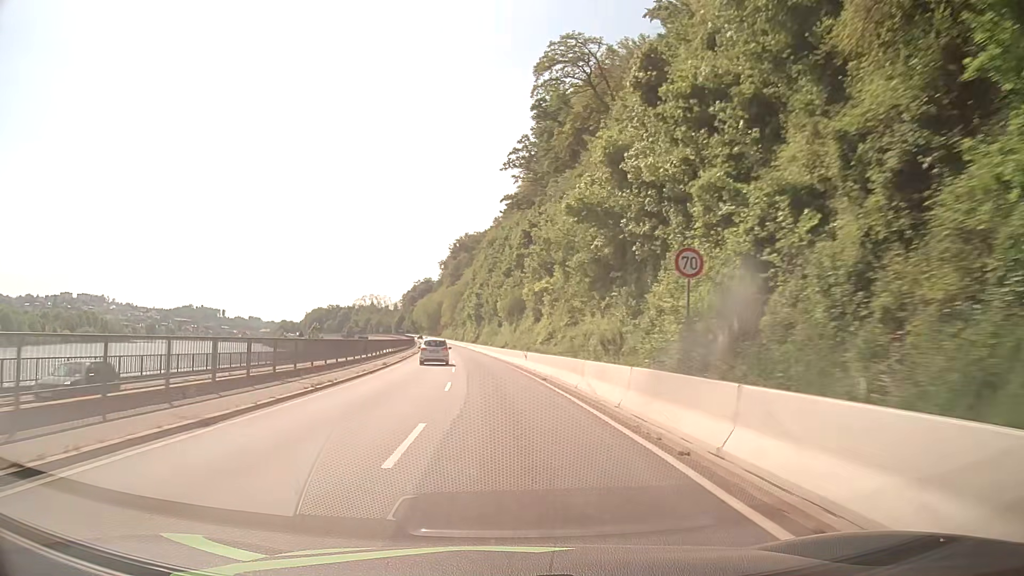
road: primary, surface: asphalt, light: Day
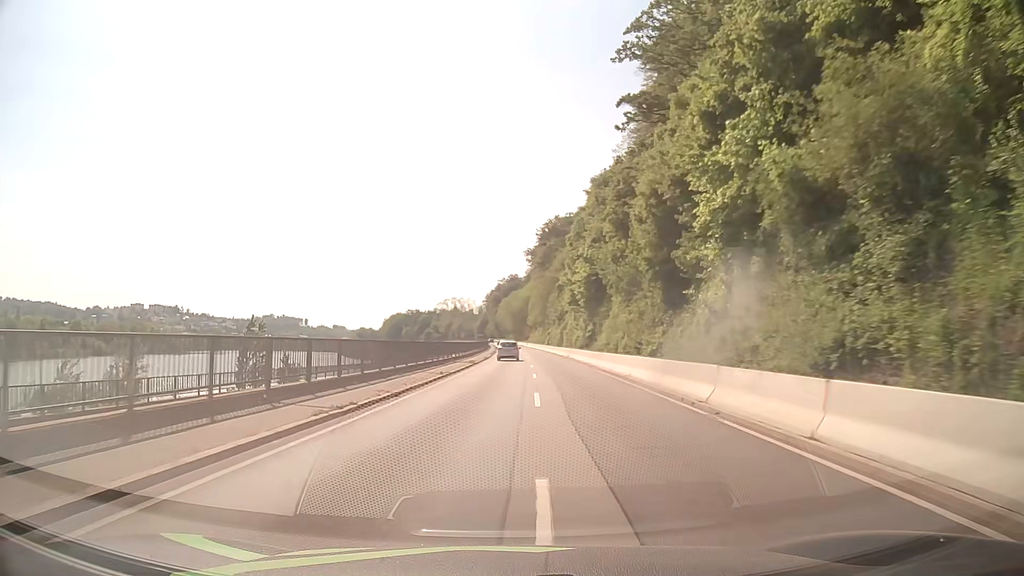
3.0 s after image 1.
(-4.1, +52.7) m; -8°
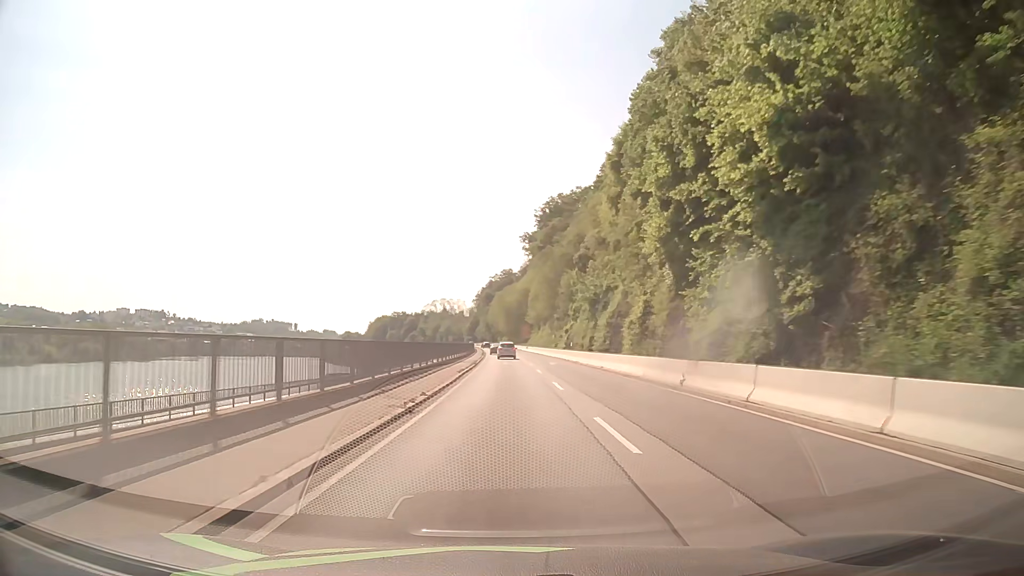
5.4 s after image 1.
(0.0, +42.5) m; 0°
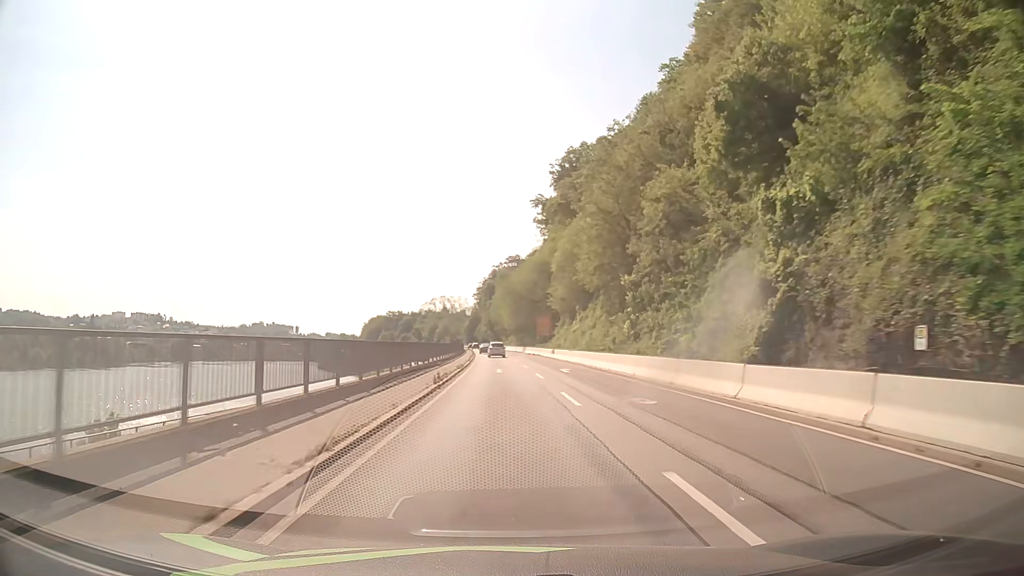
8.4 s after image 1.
(-0.2, +53.8) m; -1°
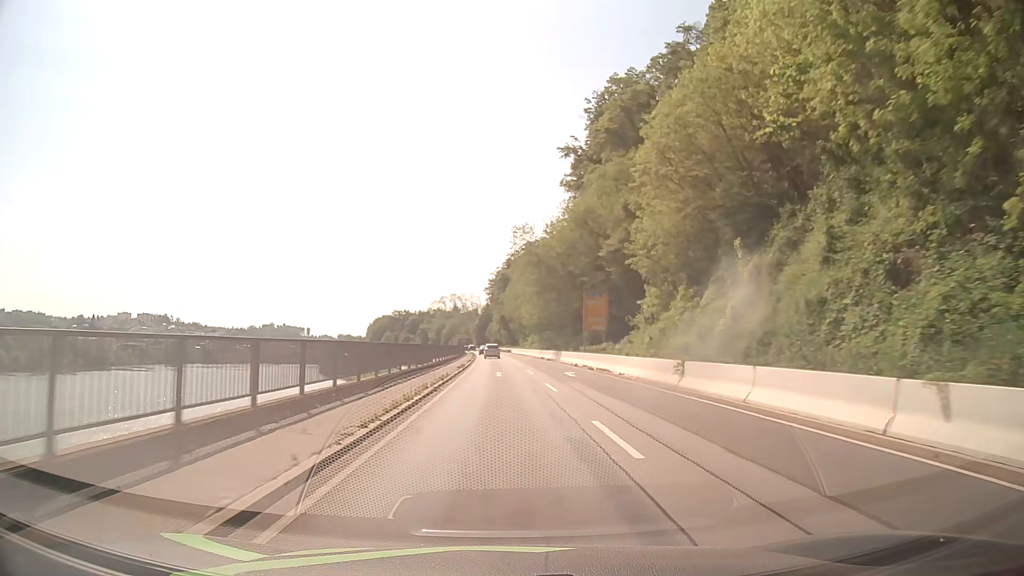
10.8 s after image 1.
(-0.5, +42.8) m; -1°
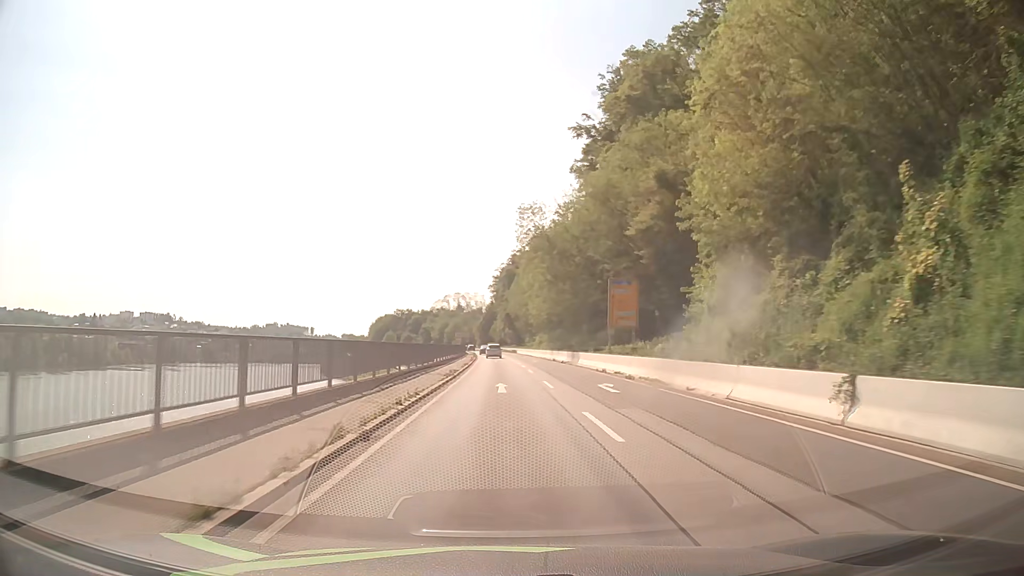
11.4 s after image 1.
(-0.1, +10.6) m; -1°
